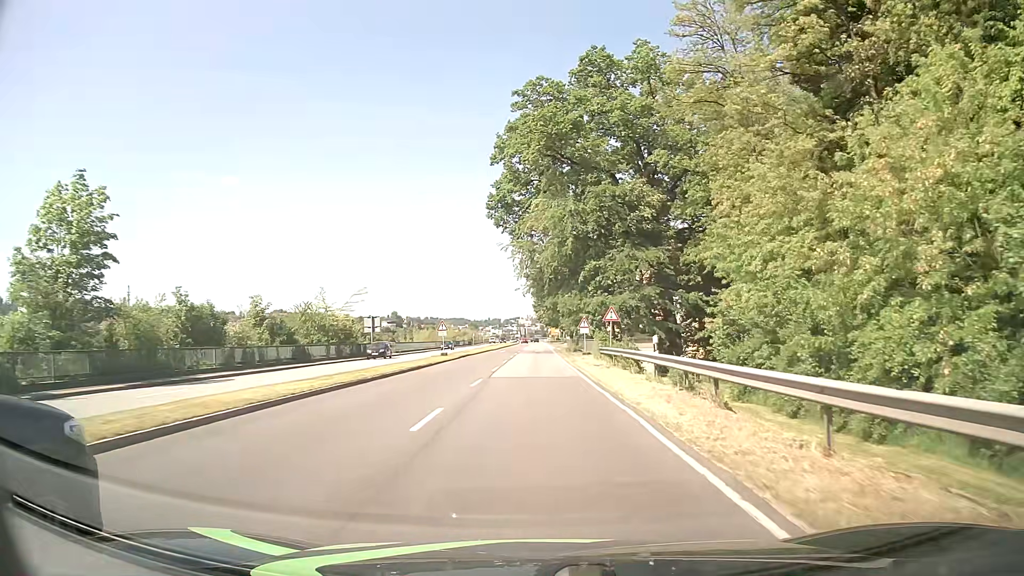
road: primary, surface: asphalt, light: Day
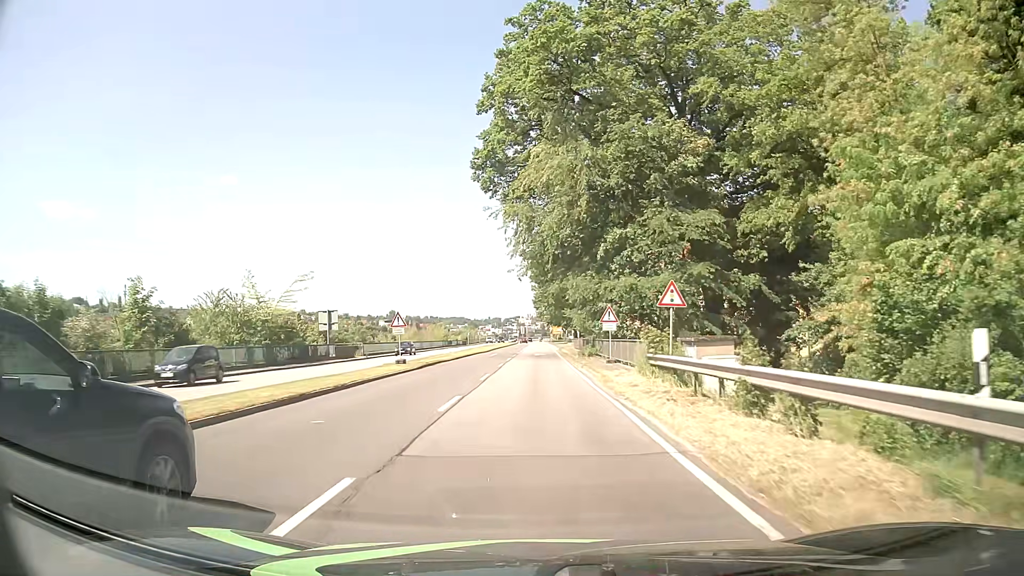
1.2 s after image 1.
(+0.1, +15.2) m; +1°
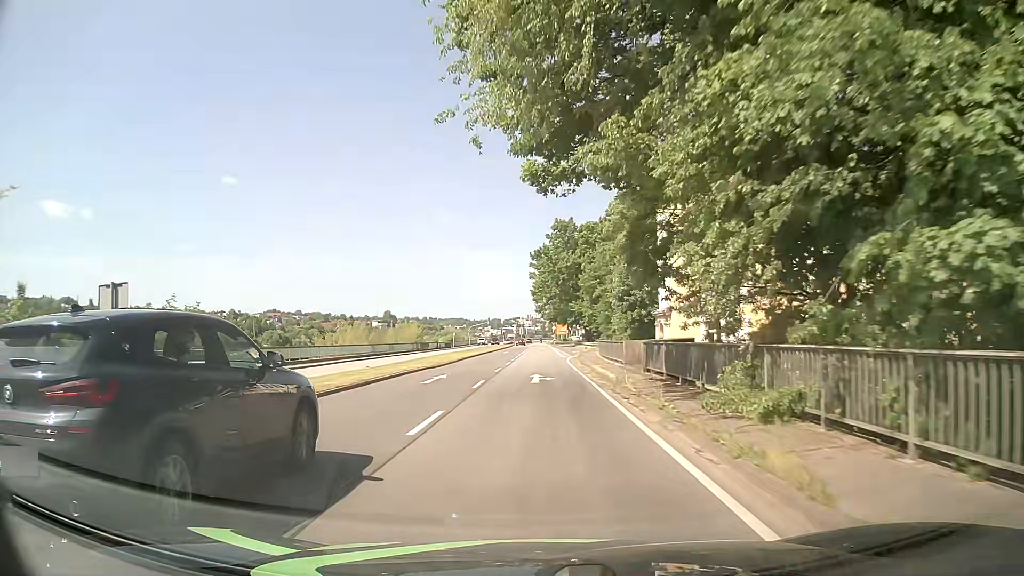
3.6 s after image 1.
(-0.1, +30.5) m; 0°
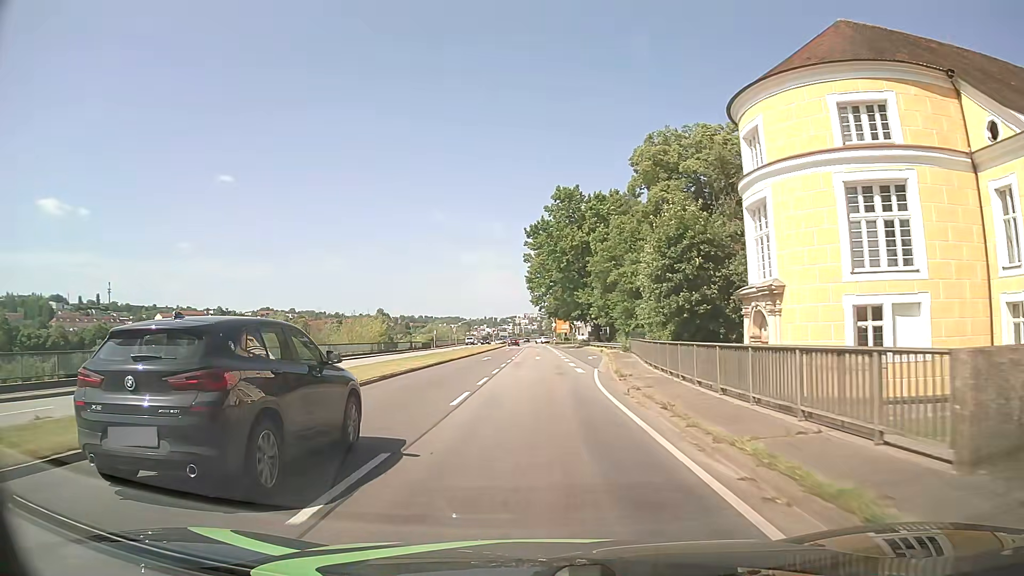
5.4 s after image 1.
(0.0, +22.9) m; +1°
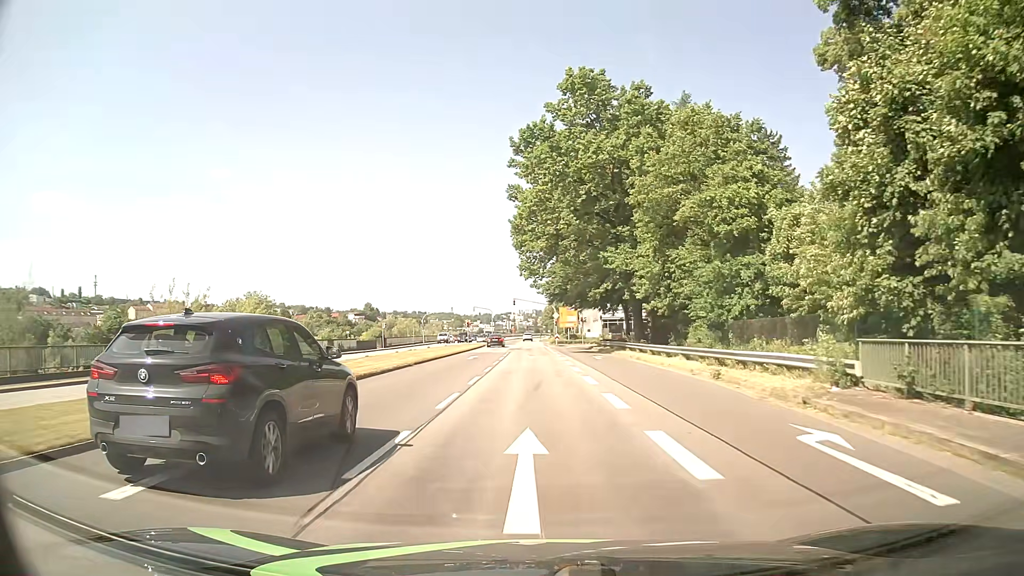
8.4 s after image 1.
(-0.2, +37.5) m; 0°
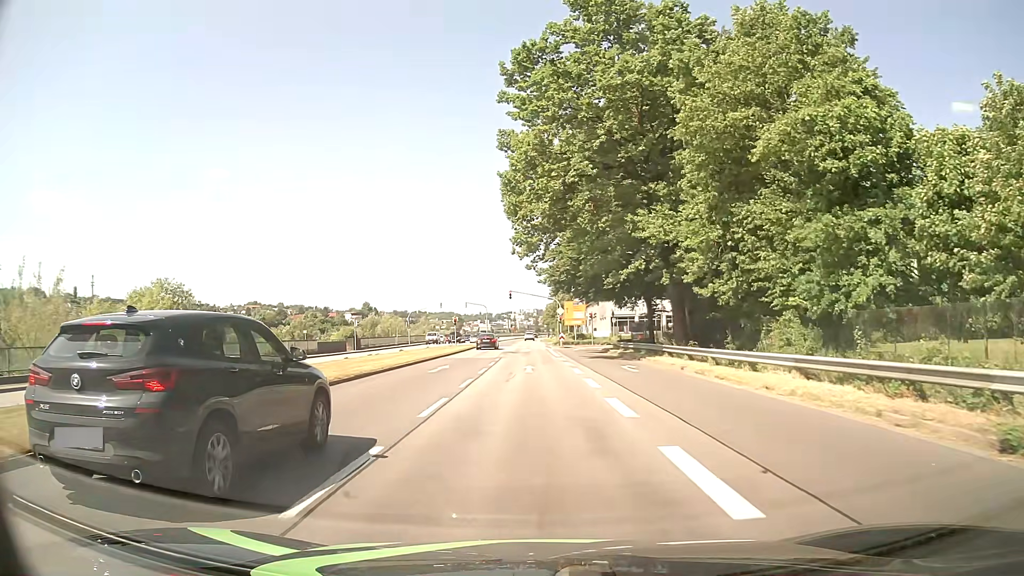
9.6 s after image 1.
(0.0, +13.2) m; -1°
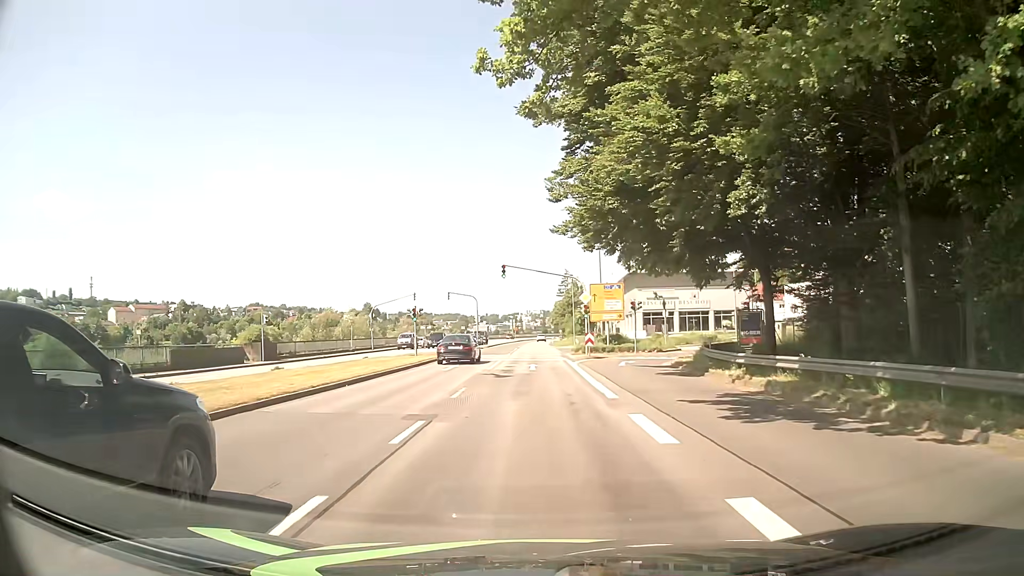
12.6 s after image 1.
(0.0, +26.0) m; 0°
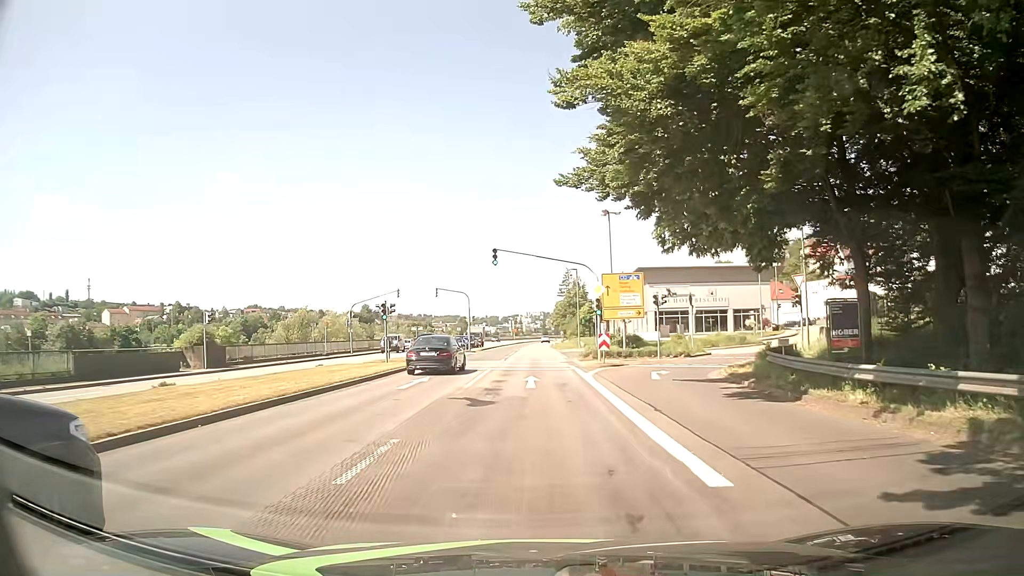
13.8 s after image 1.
(0.0, +8.5) m; 0°
(0, +10) (0, +20) (0, +30) (0, +40) (0, +50) (0, +60) (0, +70) (0, +80) (0, +90) (0, +100) m
